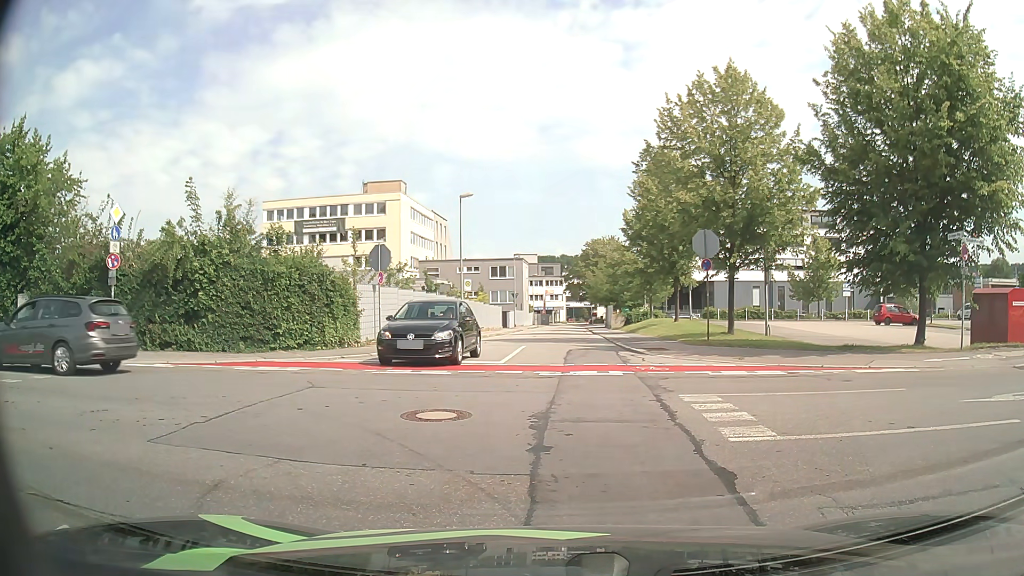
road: residential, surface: asphalt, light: Day
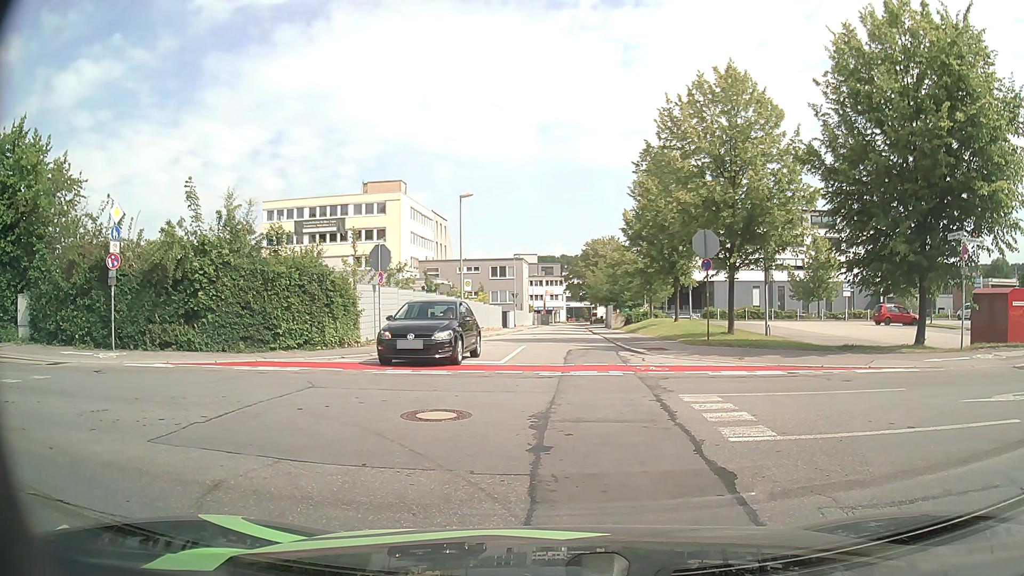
(0.0, 0.0) m; 0°
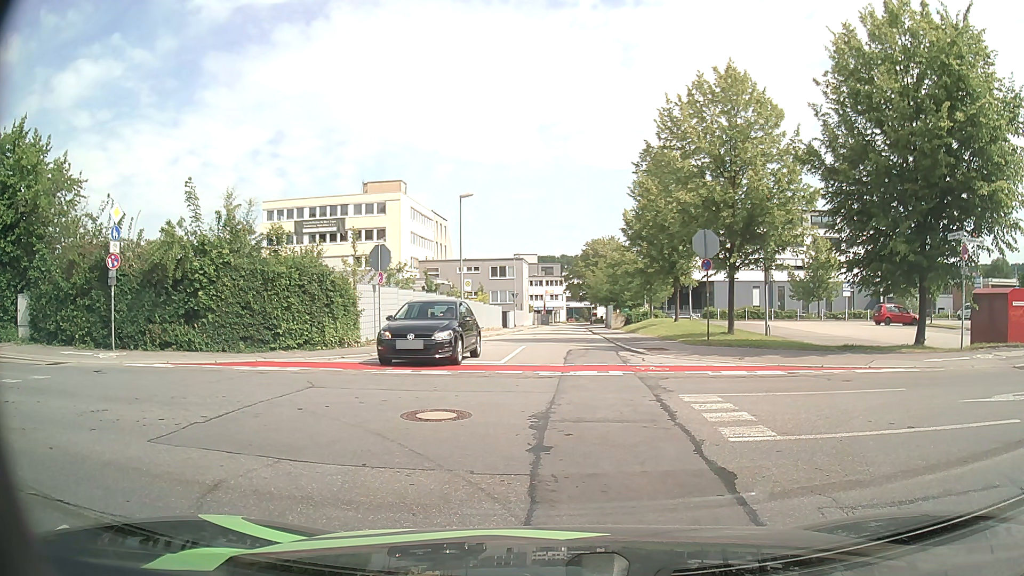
(0.0, 0.0) m; 0°
